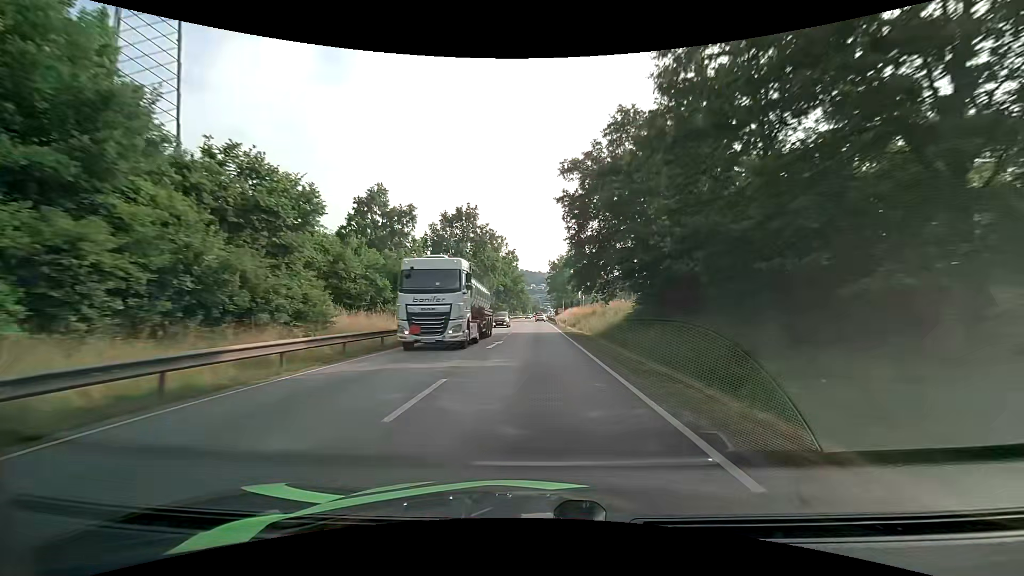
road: primary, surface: asphalt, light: Day
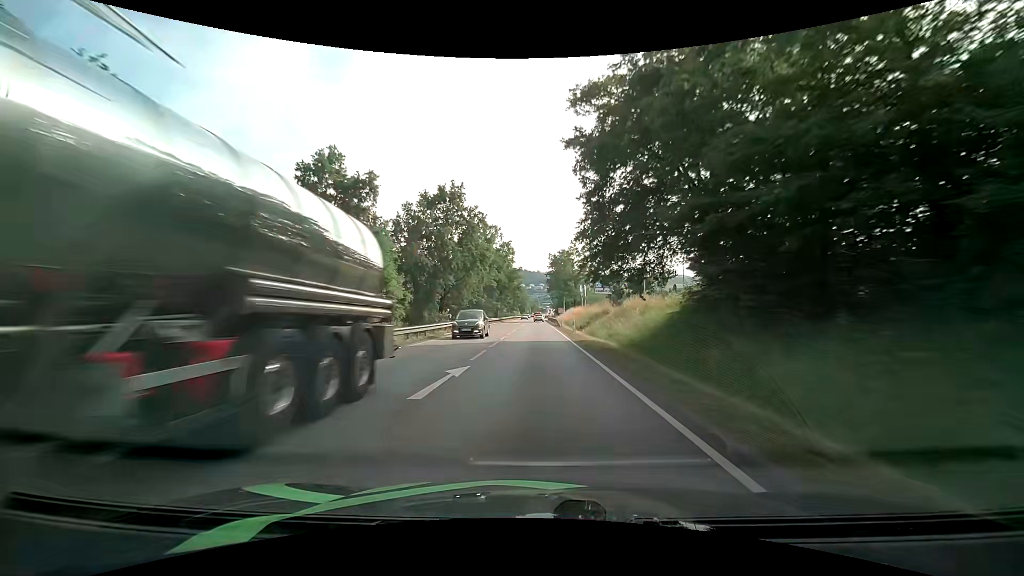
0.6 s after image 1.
(0.0, +11.7) m; 0°
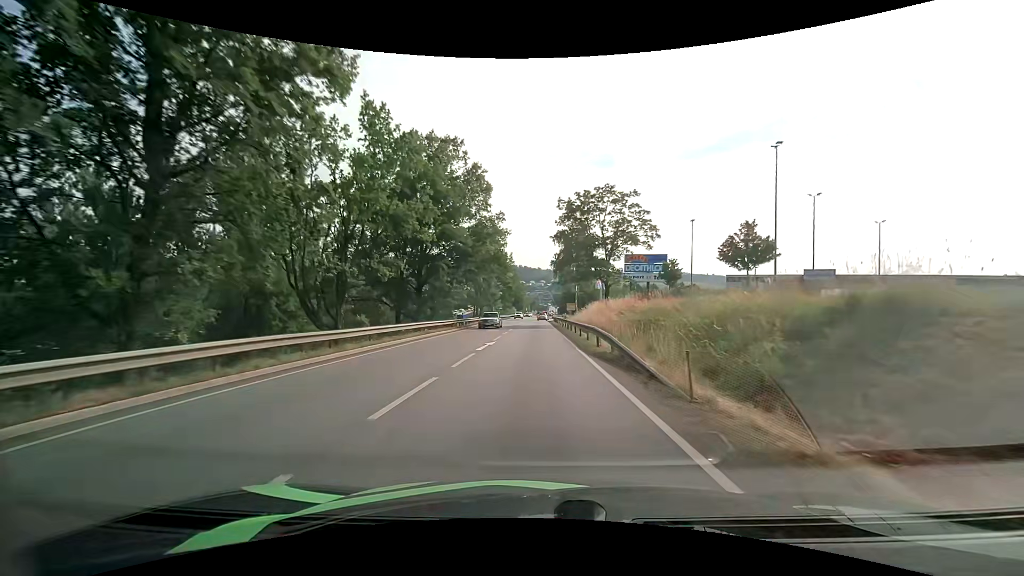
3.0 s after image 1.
(+0.3, +43.8) m; 0°
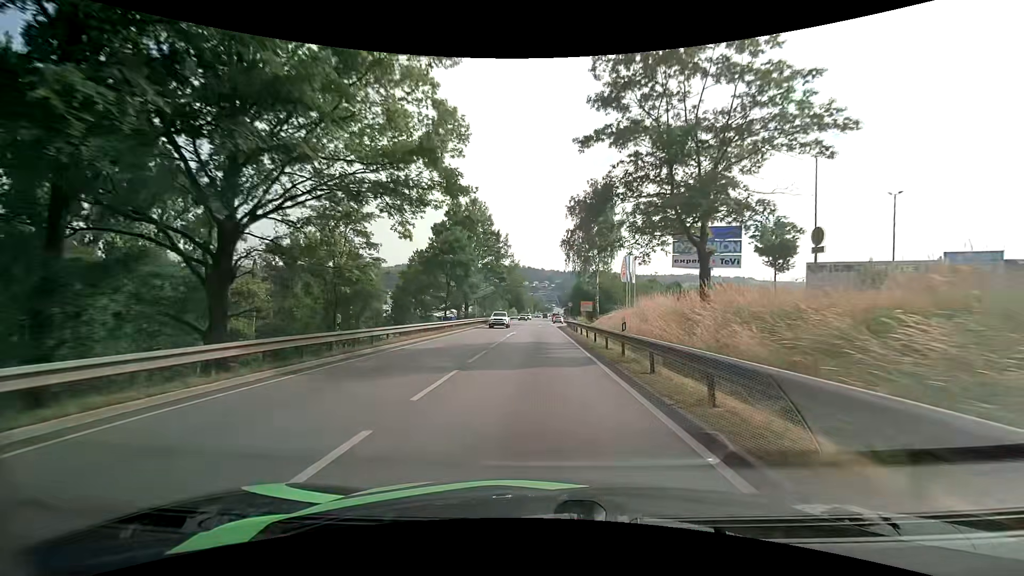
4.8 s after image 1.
(-0.1, +28.2) m; 0°
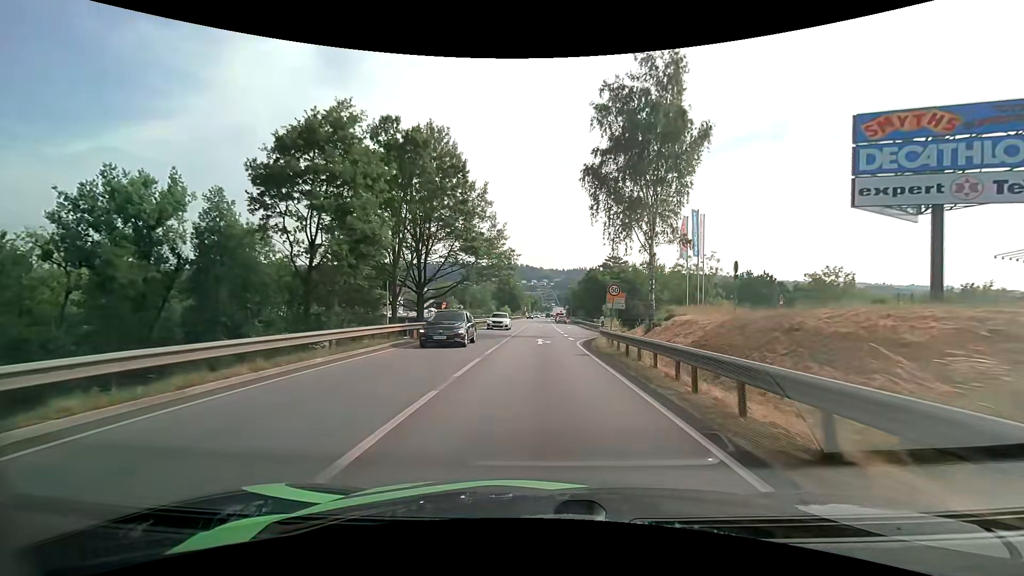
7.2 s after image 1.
(-0.1, +32.6) m; 0°
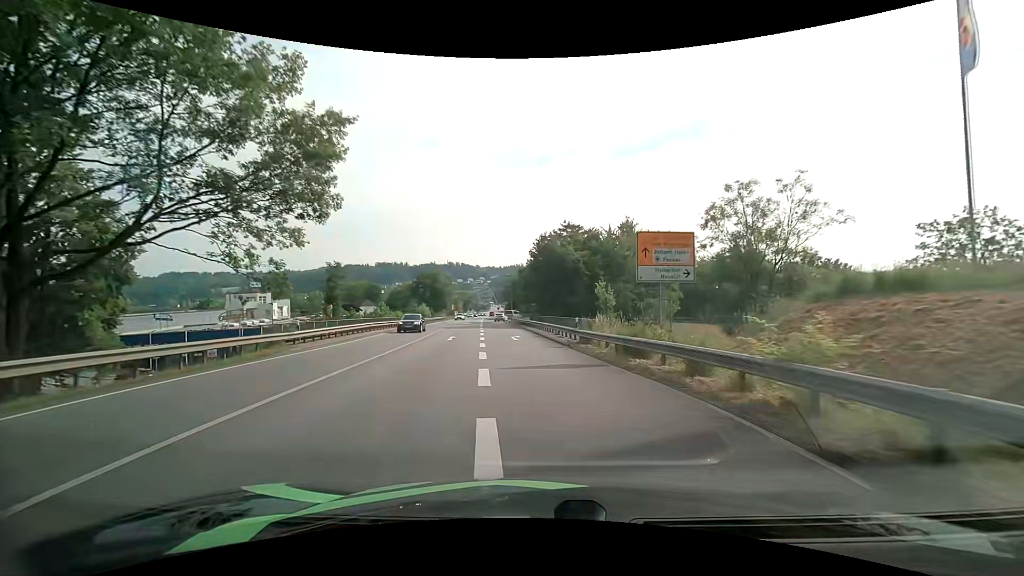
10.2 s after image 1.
(+1.7, +36.2) m; +7°
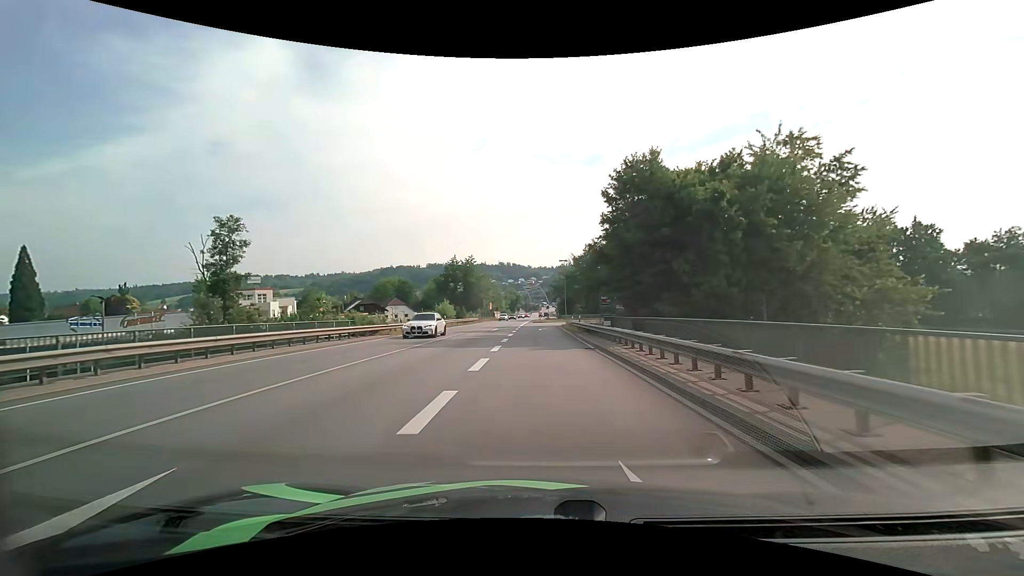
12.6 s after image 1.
(-1.5, +27.8) m; -6°
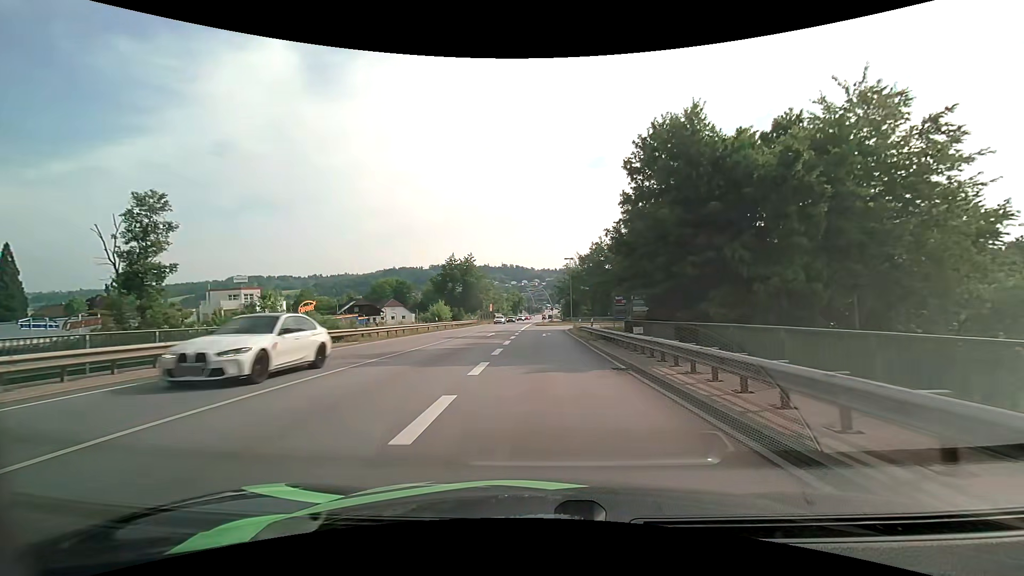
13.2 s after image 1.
(0.0, +6.3) m; 0°
(0, +10) (0, +20) (0, +30) (0, +40) (+1, +50) (+2, +60) (+7, +69) (+15, +74) (+25, +74) (+34, +71) m
